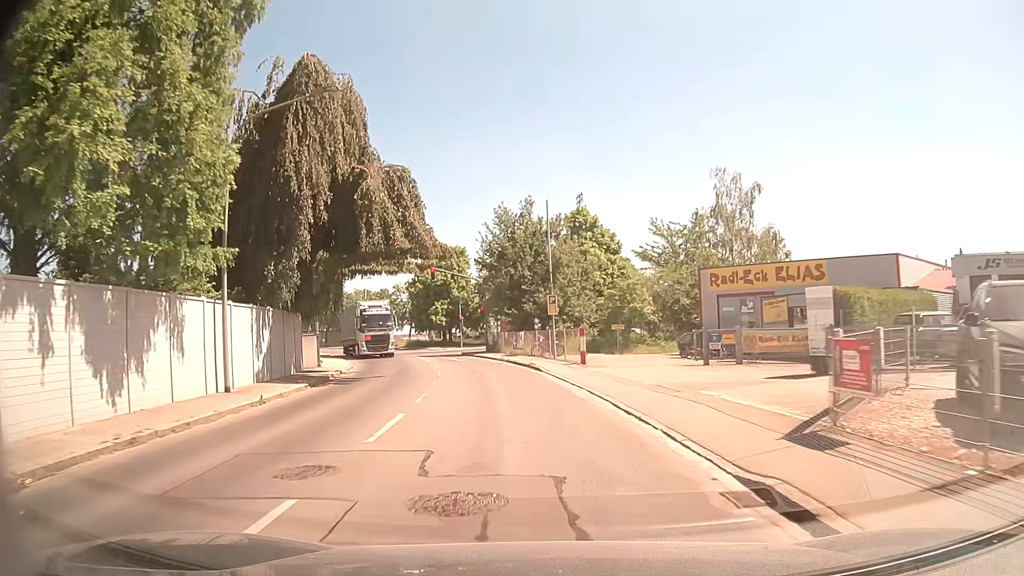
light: Day
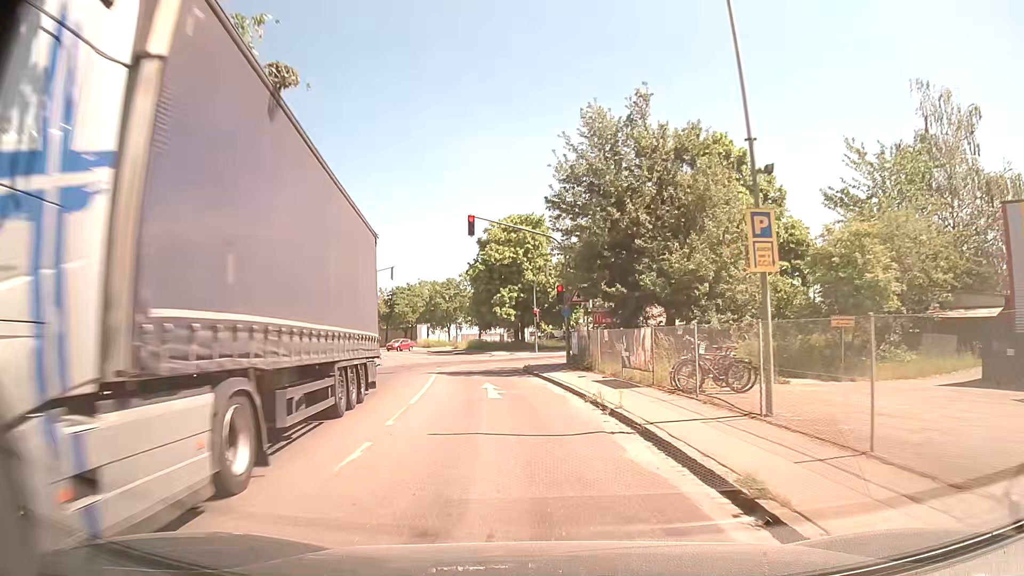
(-1.3, +21.4) m; -7°
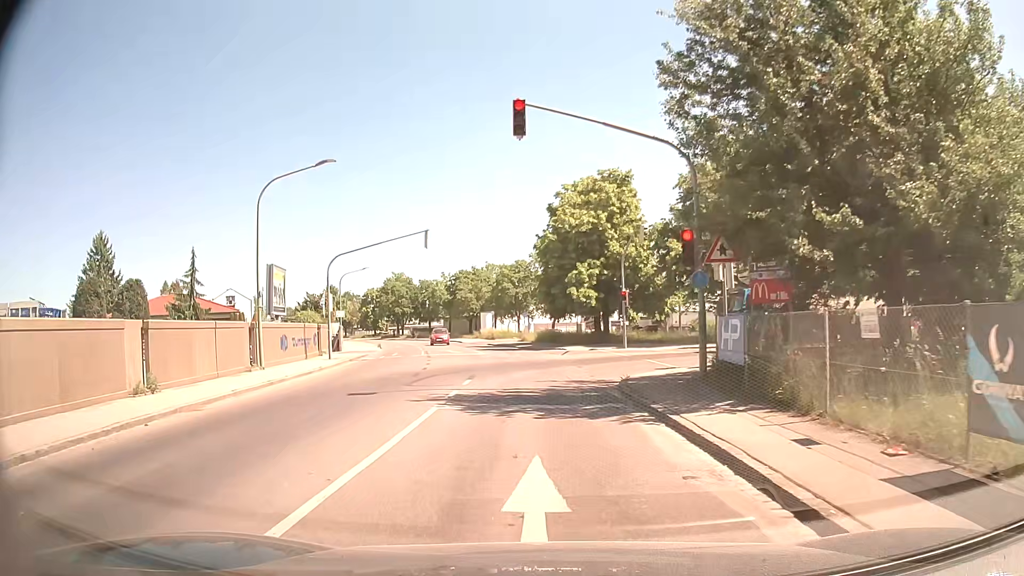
(-0.7, +12.6) m; -7°
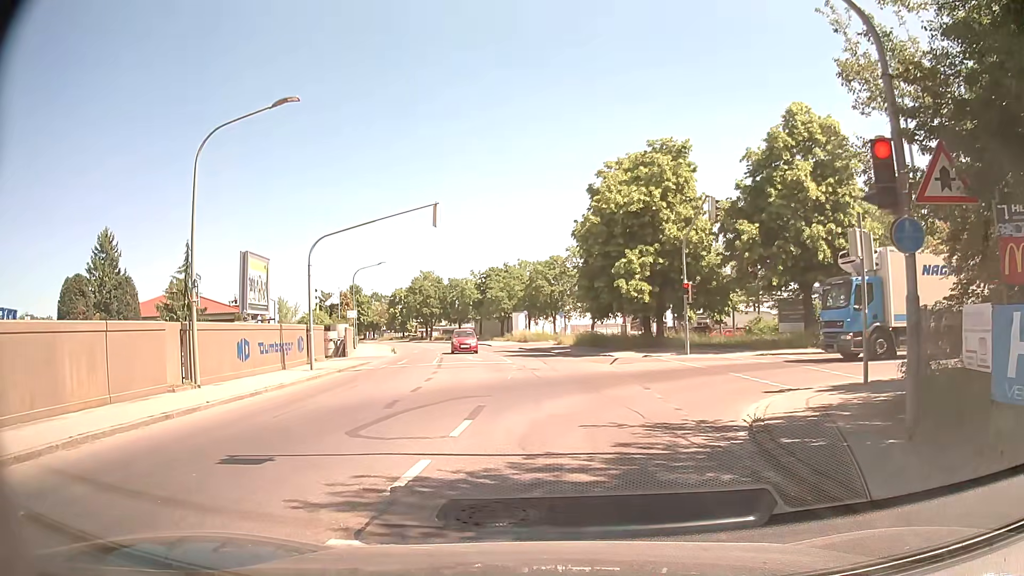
(-0.2, +7.1) m; -3°
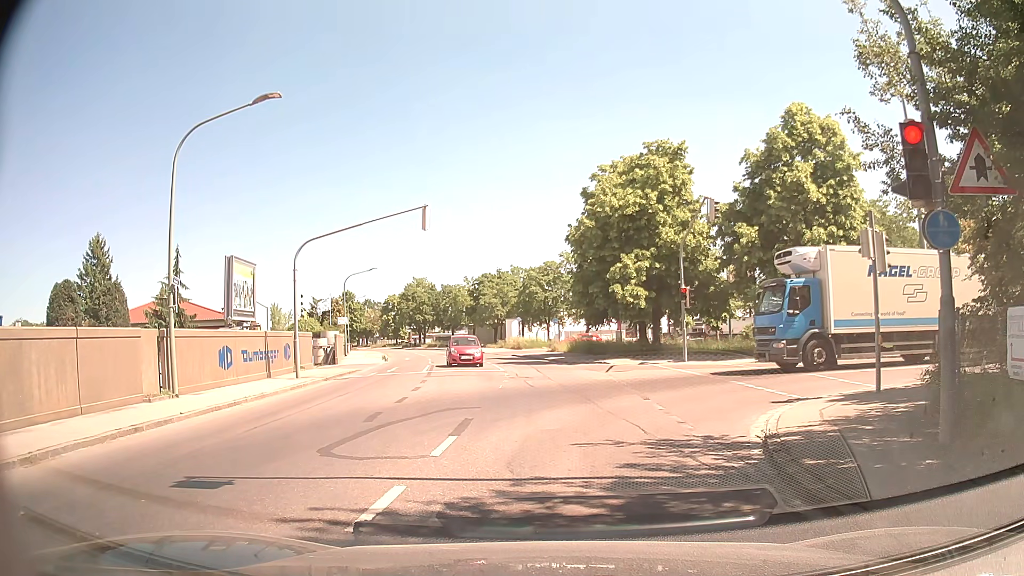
(0.0, +0.9) m; +2°
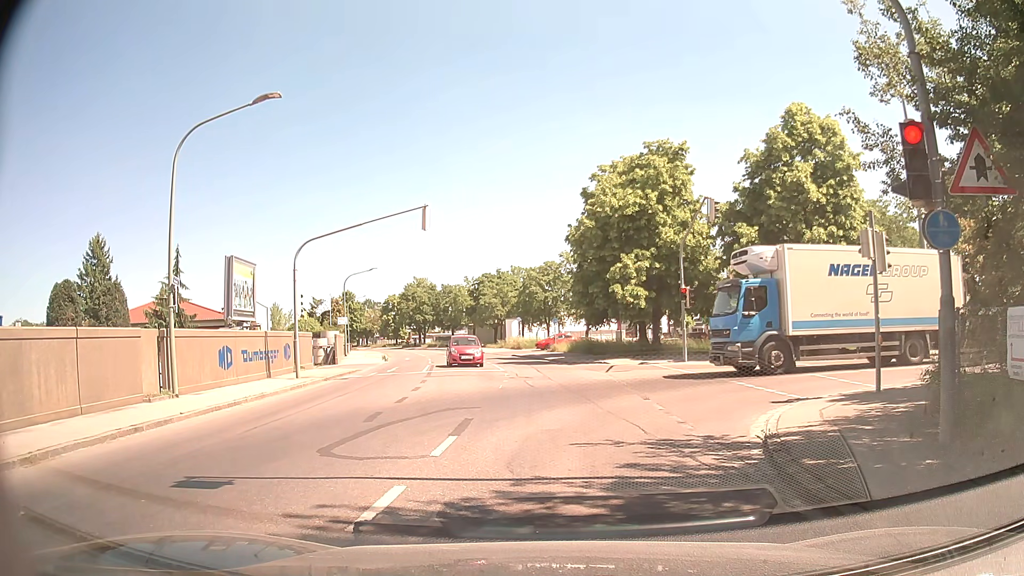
(0.0, 0.0) m; 0°
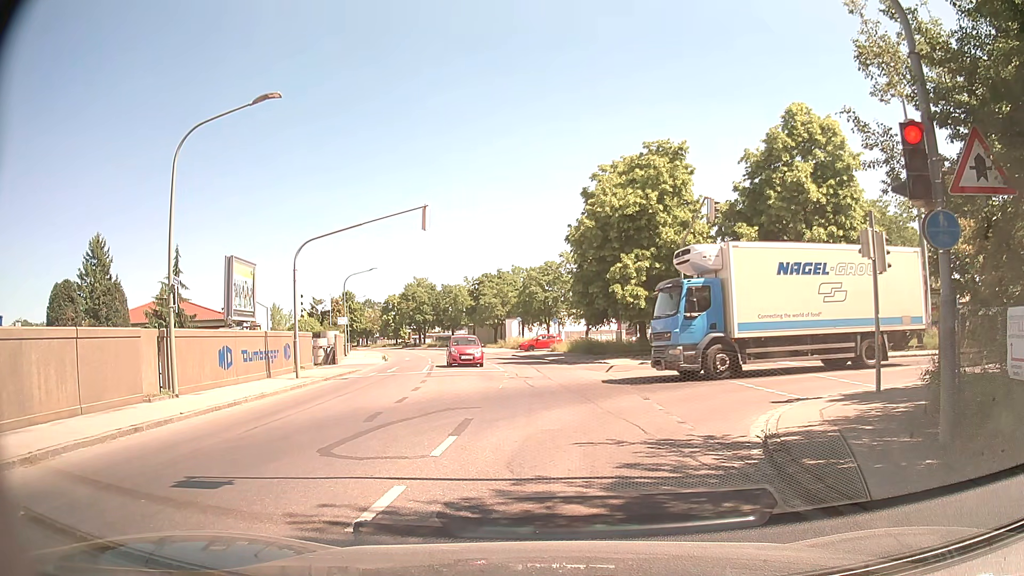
(0.0, 0.0) m; 0°
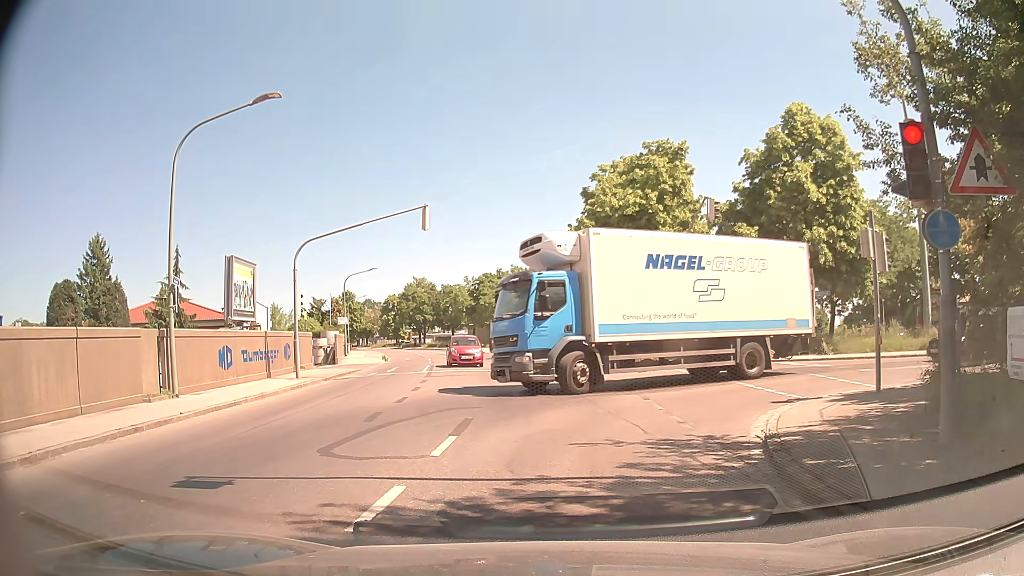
(0.0, 0.0) m; 0°
